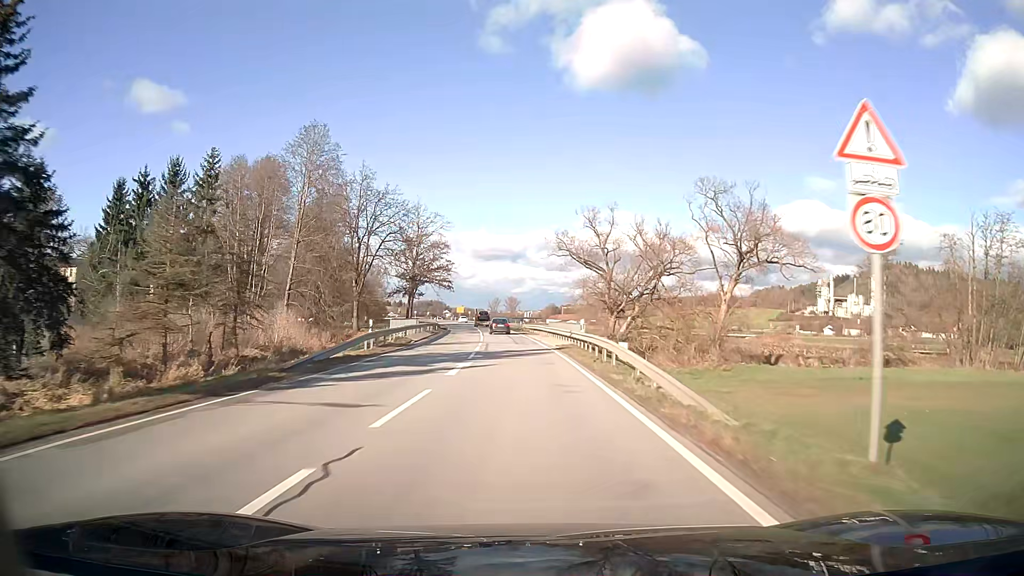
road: secondary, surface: asphalt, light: Day
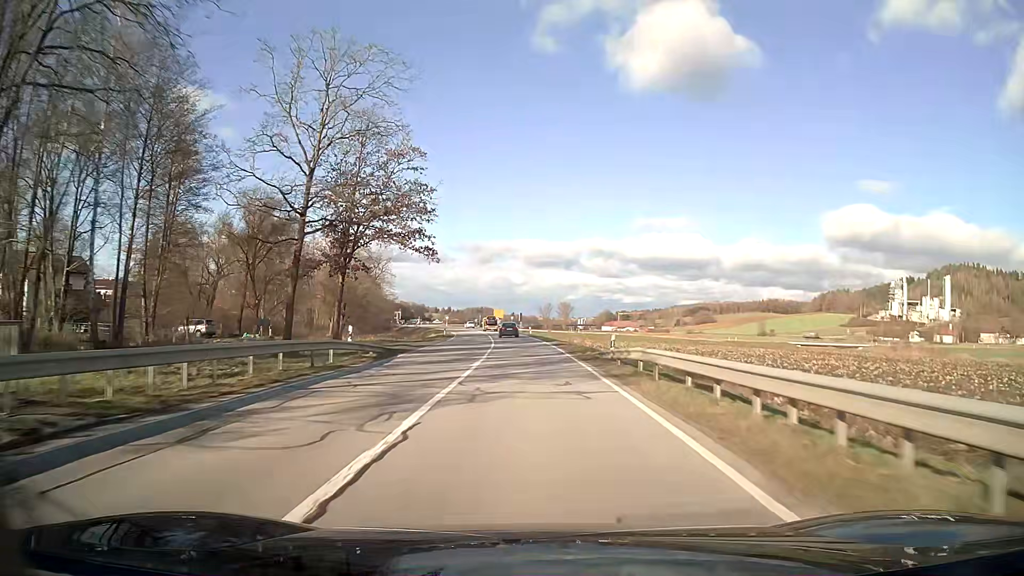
(-2.0, +51.2) m; -4°
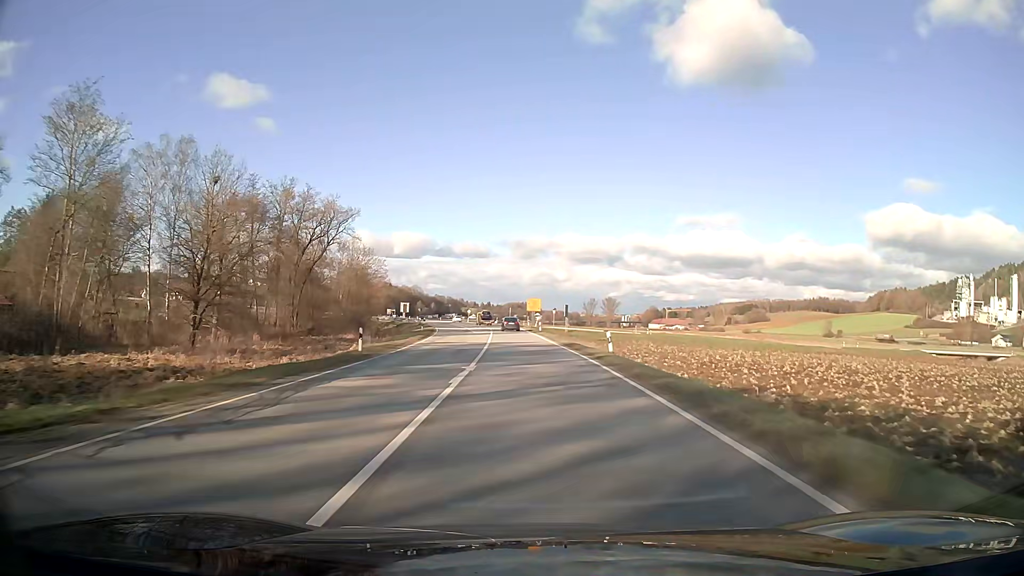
(-1.5, +50.4) m; -3°
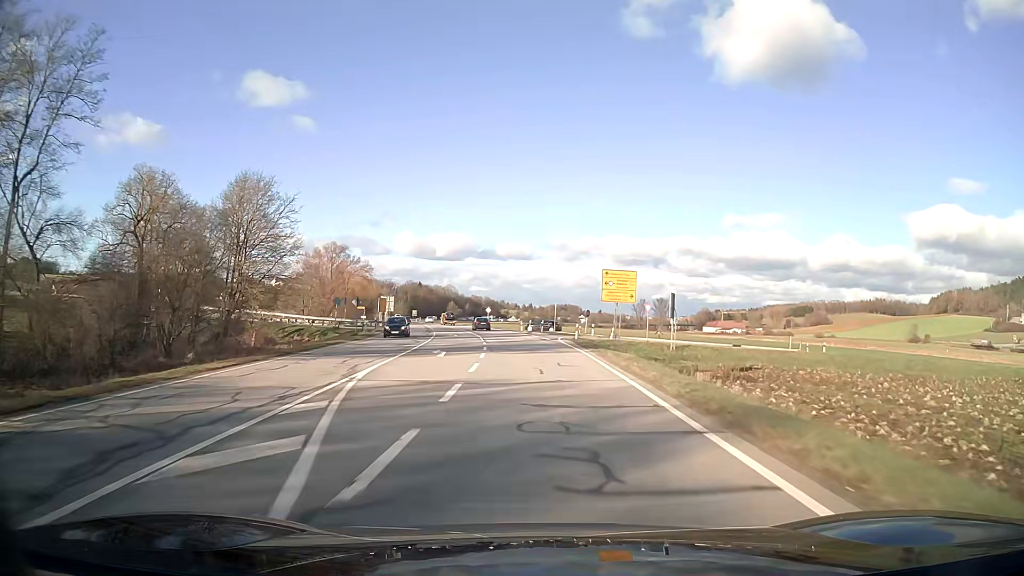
(-2.3, +62.6) m; -4°
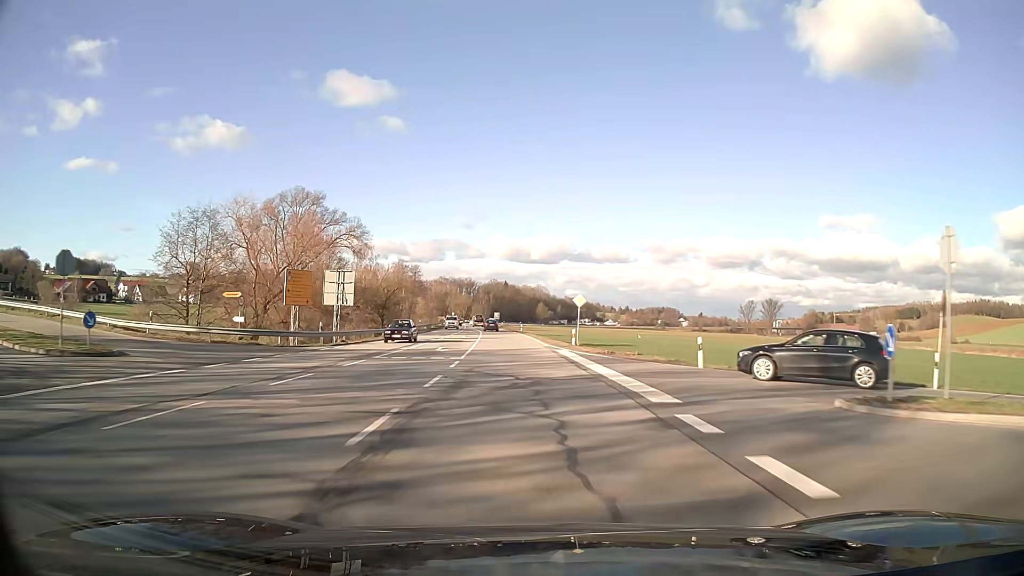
(-4.0, +62.3) m; -8°
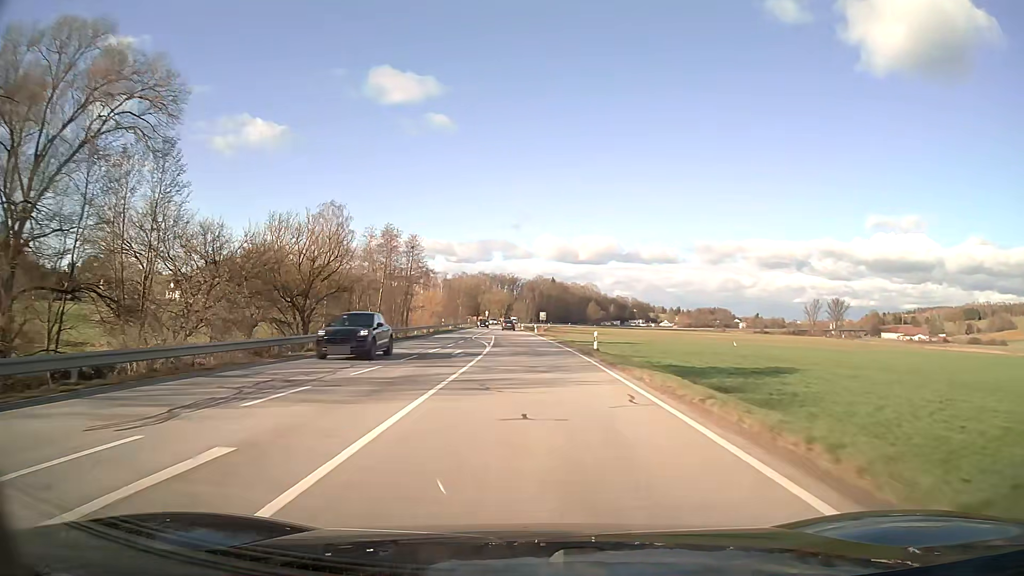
(-1.8, +50.0) m; -4°
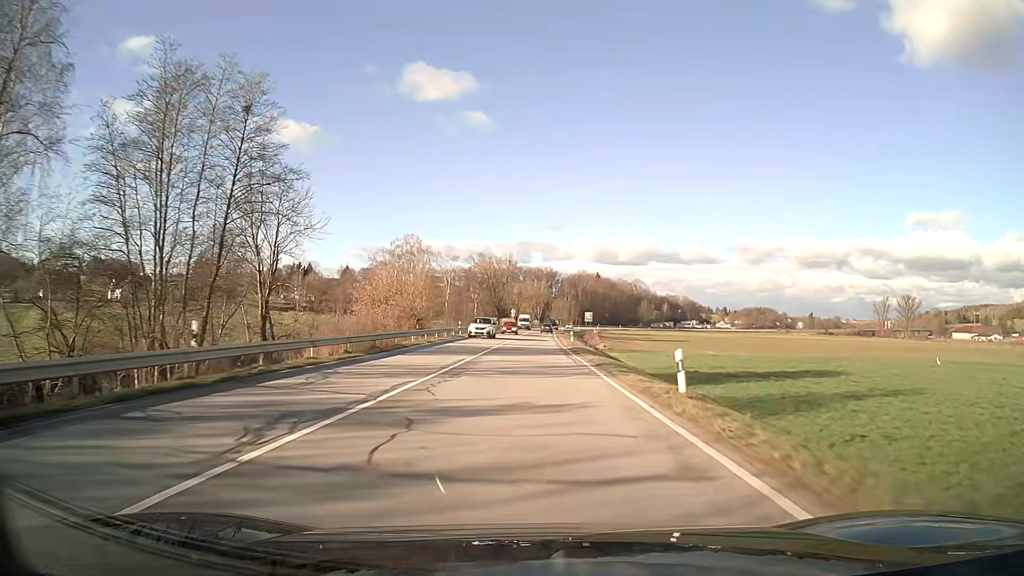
(-1.7, +62.7) m; -3°
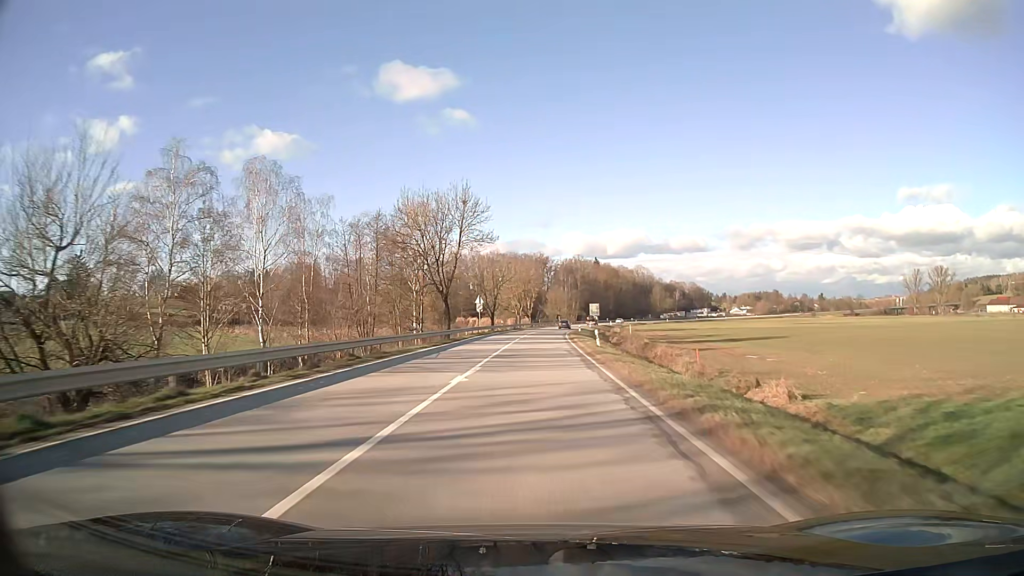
(+0.5, +62.8) m; +1°
